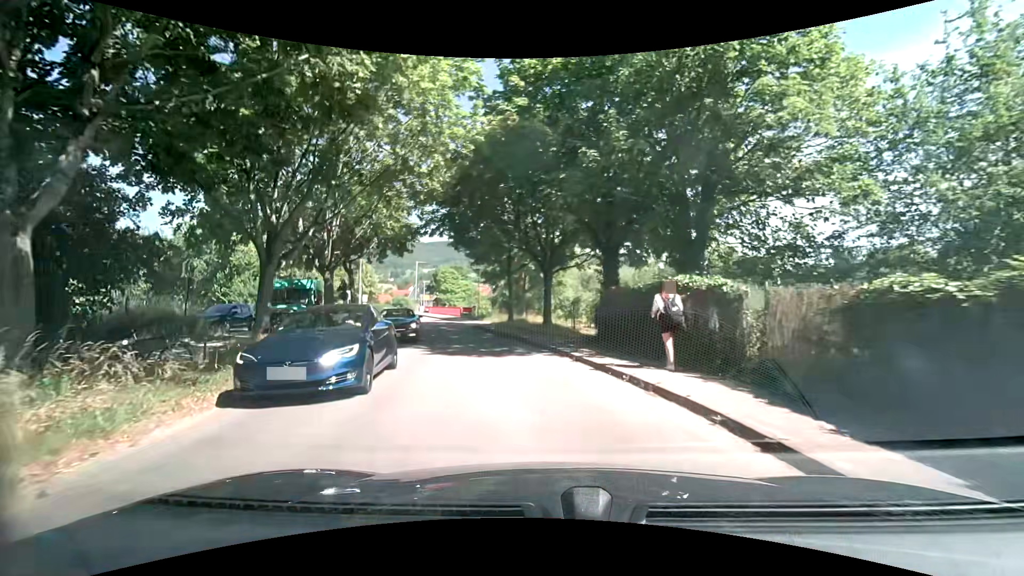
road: unclassified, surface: asphalt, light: Day
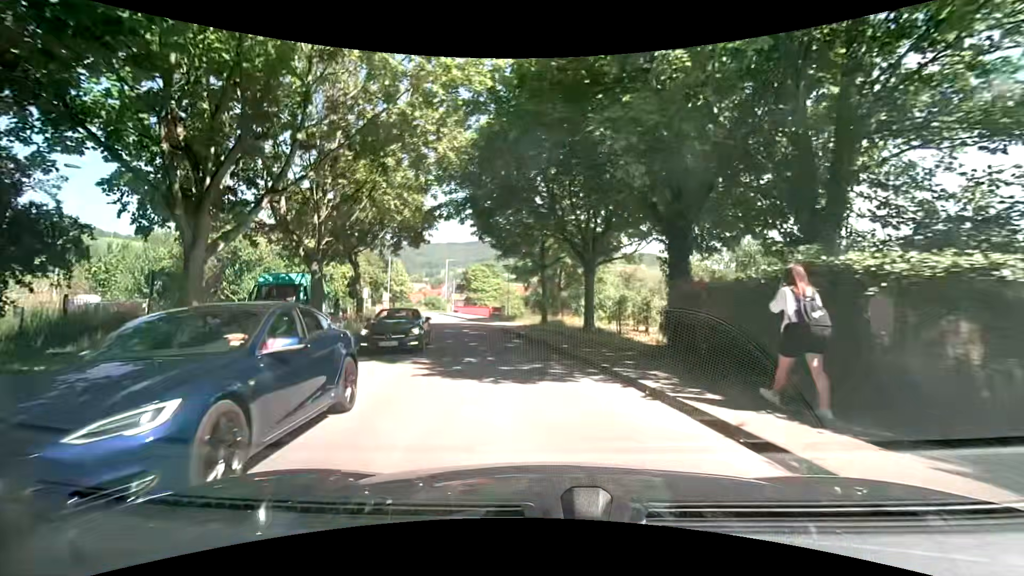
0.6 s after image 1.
(-0.2, +4.5) m; -3°
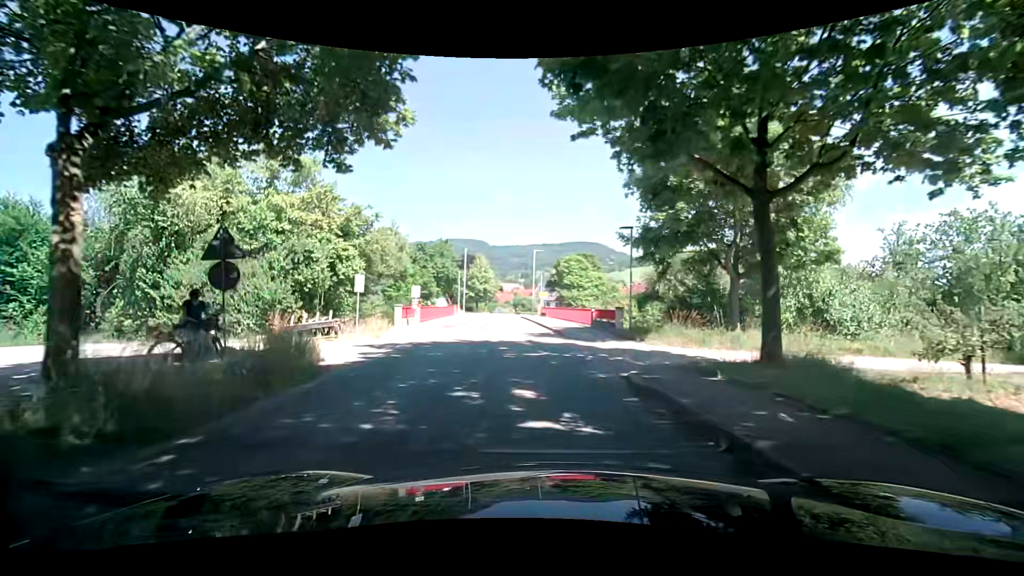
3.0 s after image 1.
(-2.2, +18.6) m; -11°
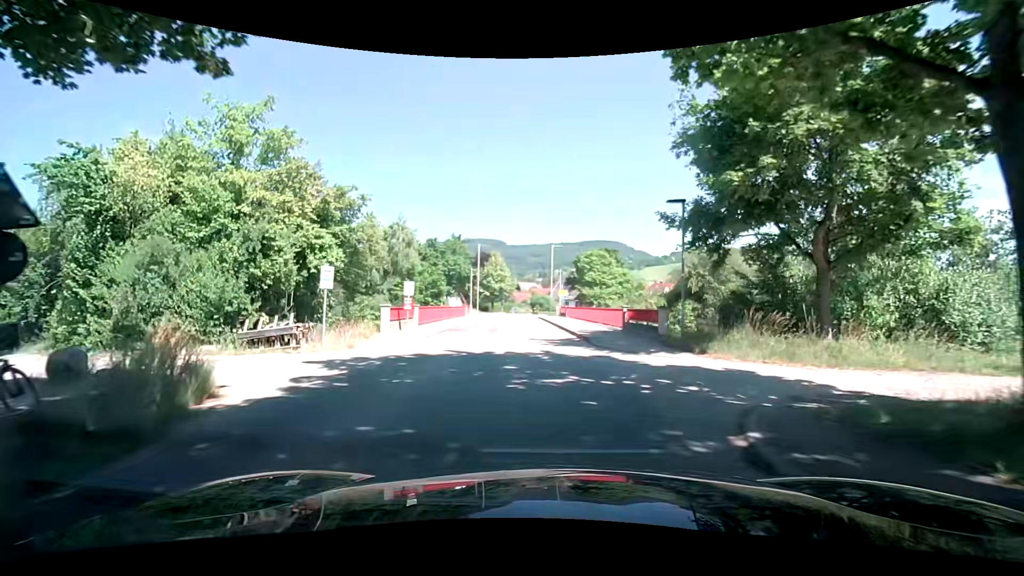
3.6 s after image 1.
(-0.1, +4.7) m; -3°
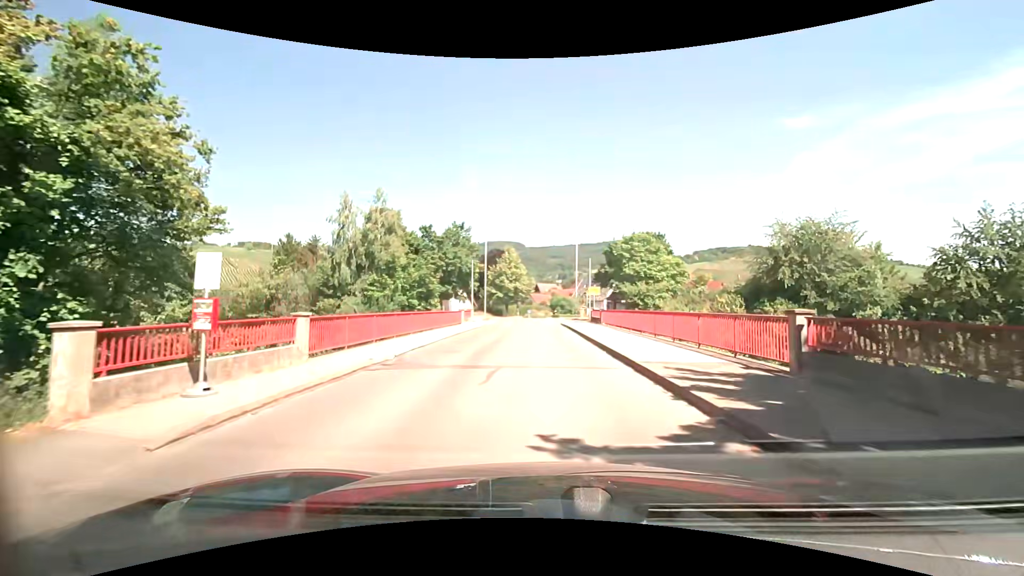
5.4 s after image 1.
(-0.4, +13.9) m; -2°
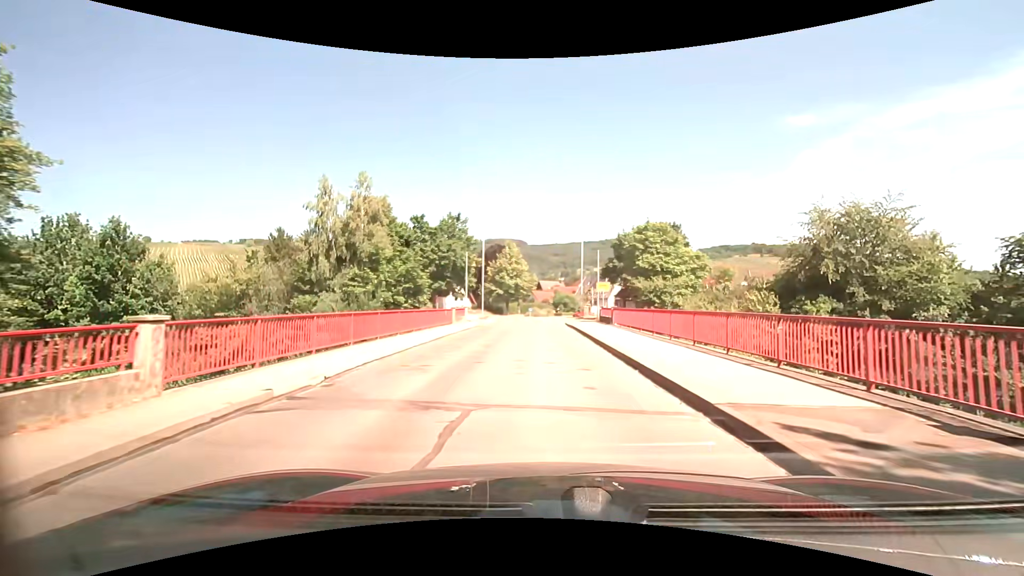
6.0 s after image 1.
(0.0, +4.7) m; -1°
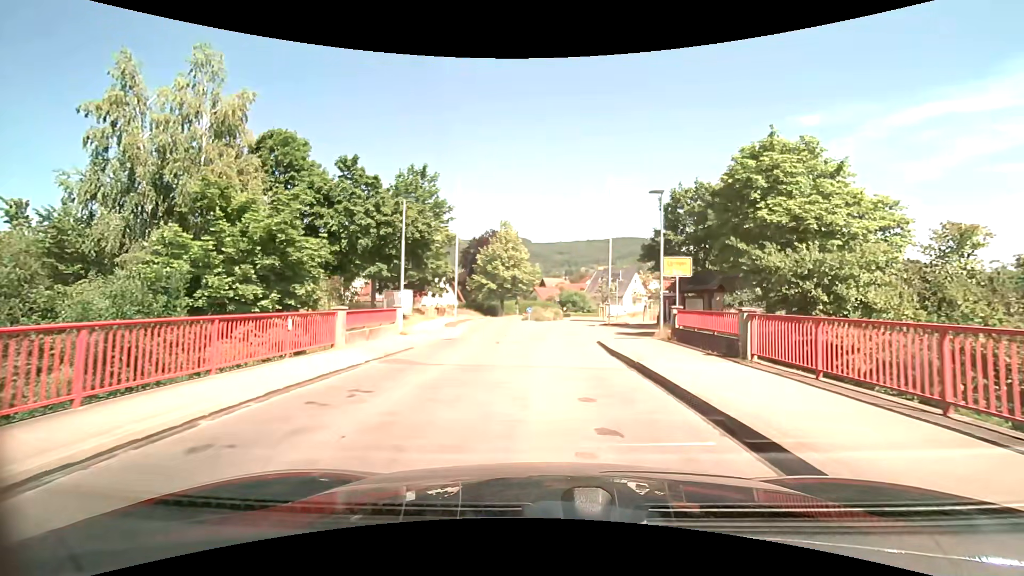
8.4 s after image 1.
(+0.1, +19.1) m; +1°
